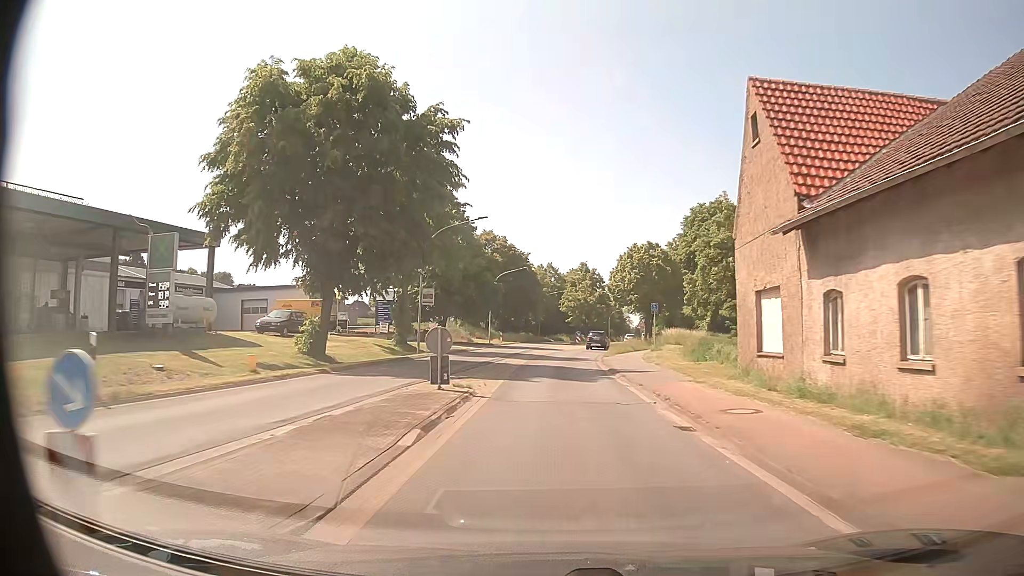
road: primary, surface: asphalt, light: Day
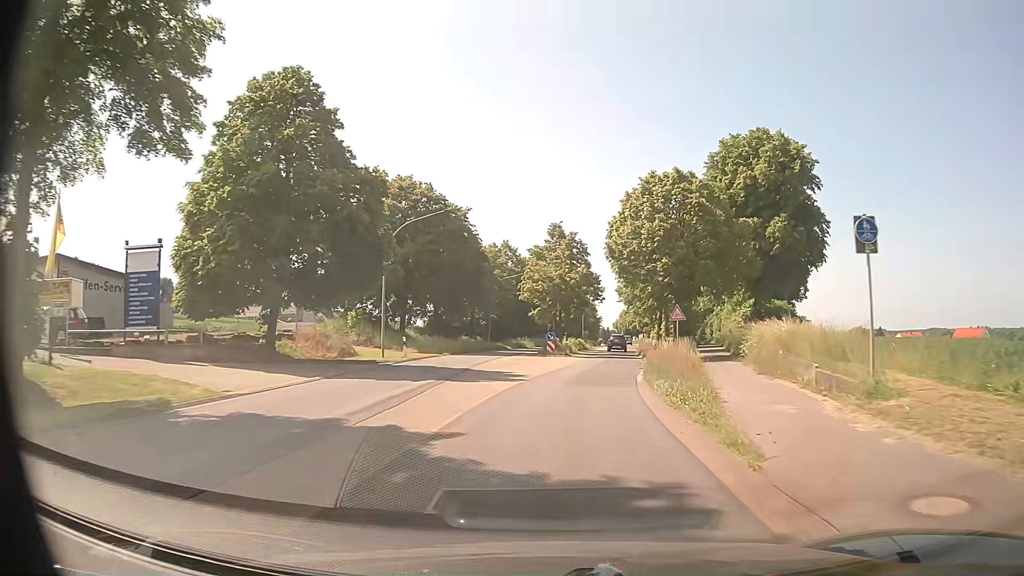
(+0.5, +32.3) m; +3°
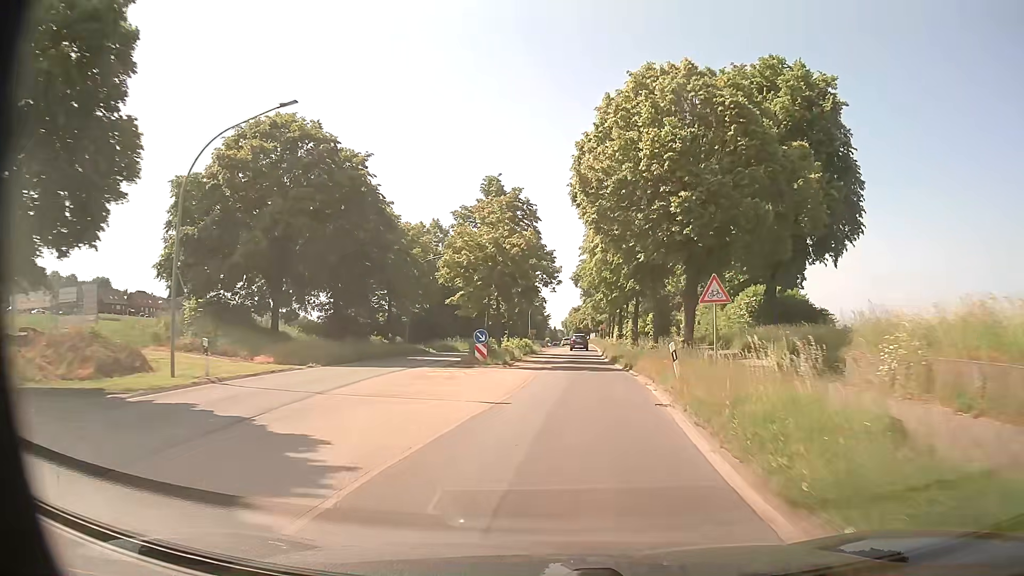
(+0.6, +16.3) m; +5°
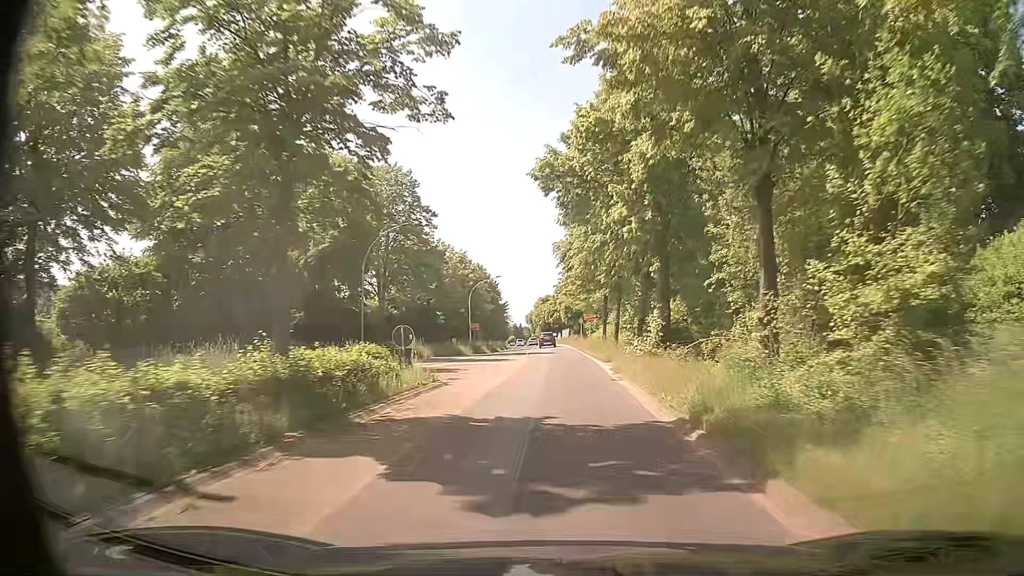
(+1.5, +41.5) m; +3°
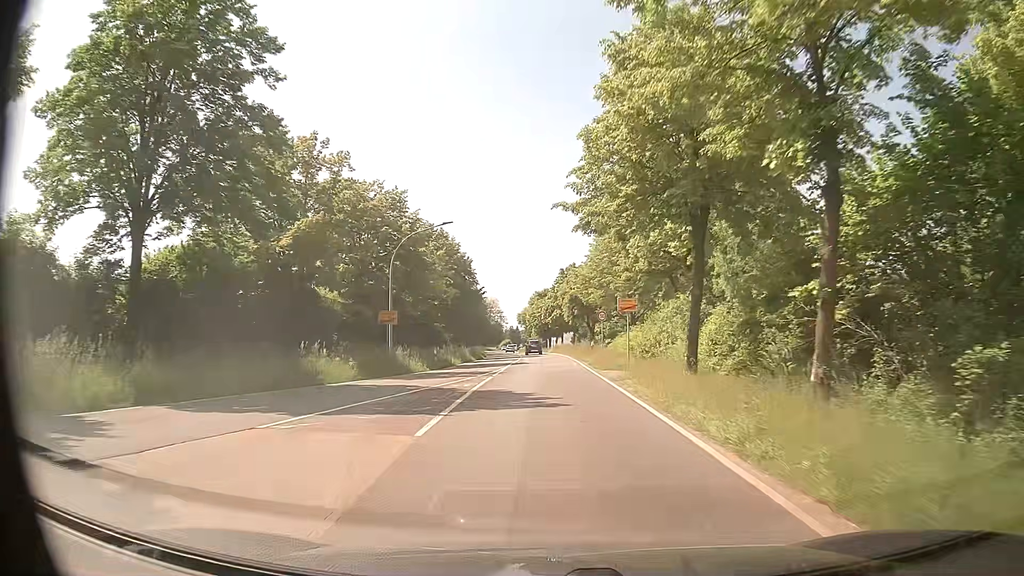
(+0.3, +33.7) m; 0°
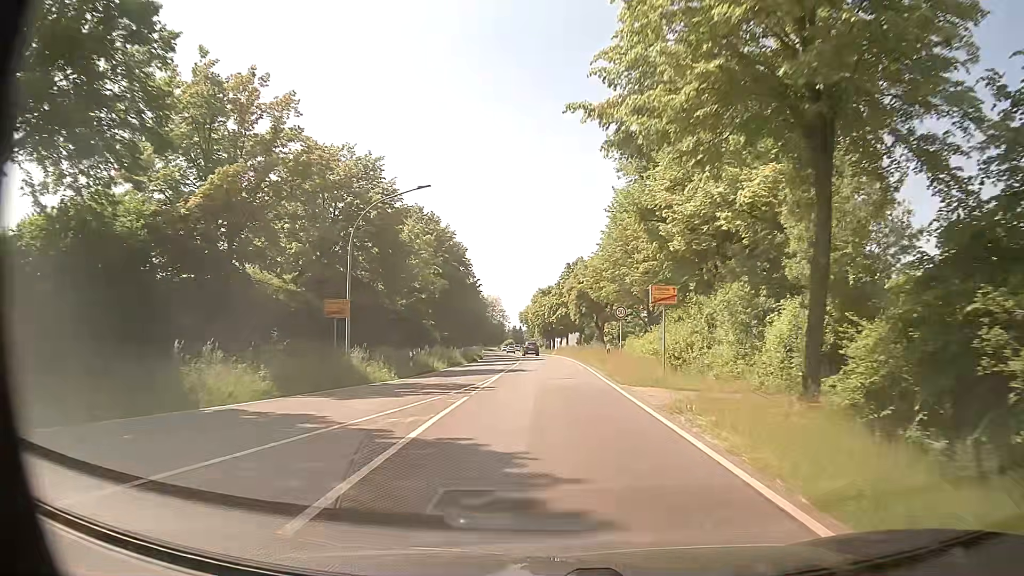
(-0.1, +8.5) m; -1°
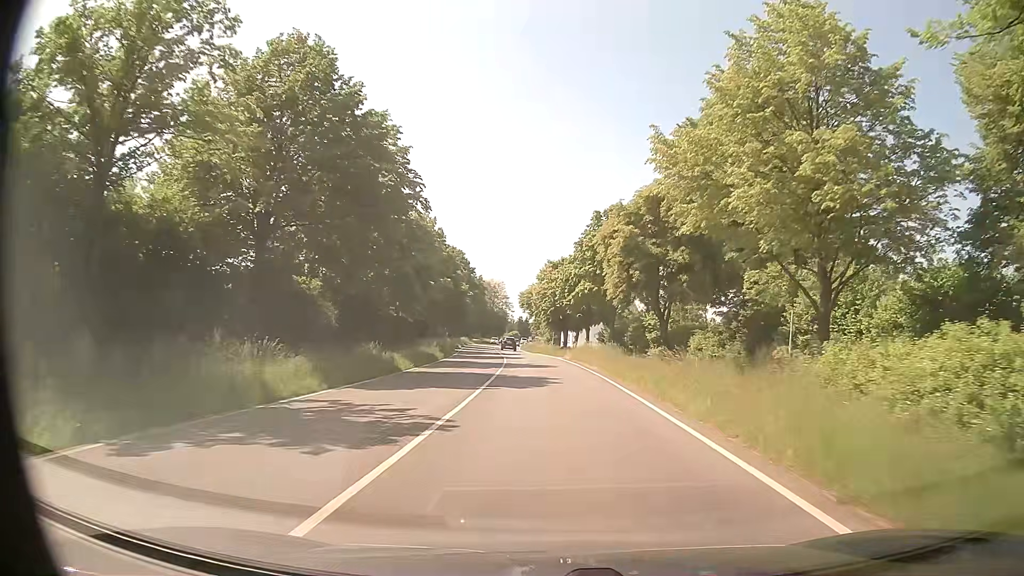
(-0.1, +34.0) m; -1°
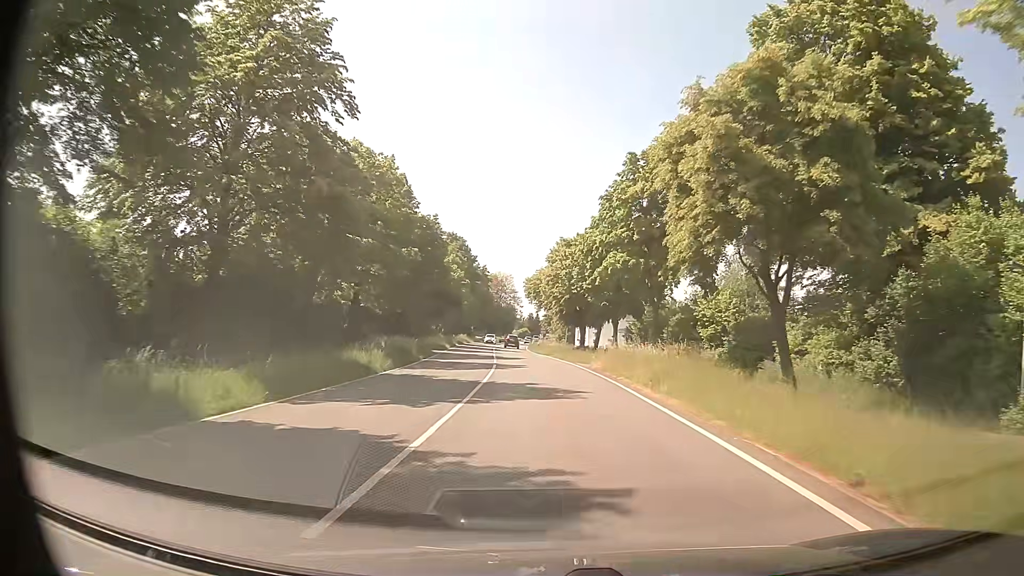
(0.0, +17.2) m; 0°
